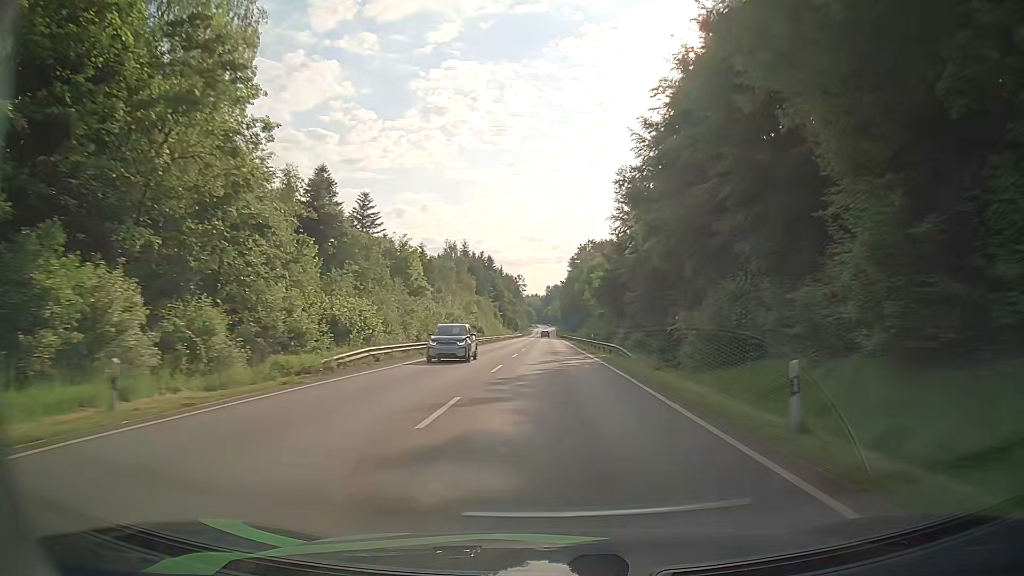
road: secondary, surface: asphalt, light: Day
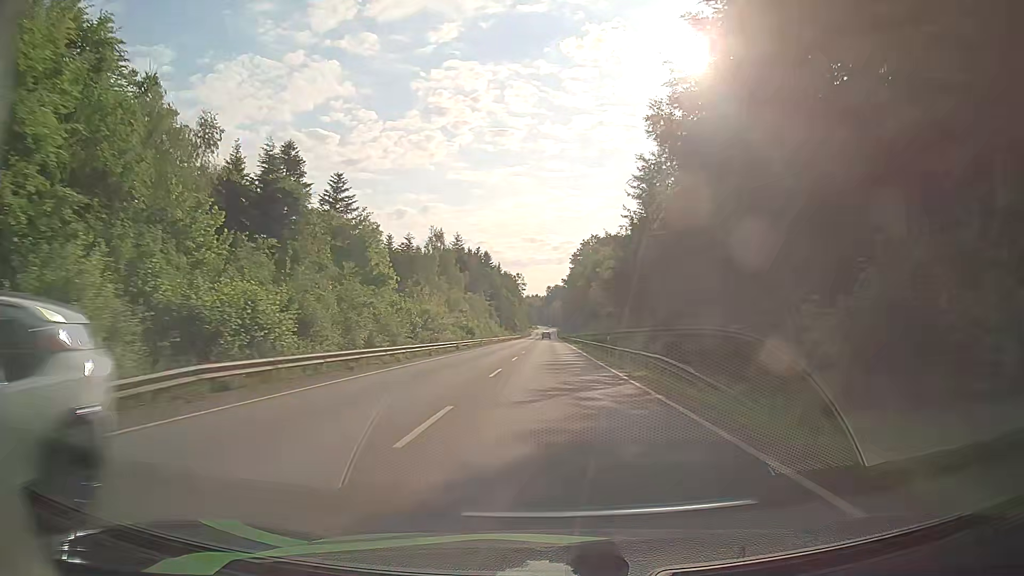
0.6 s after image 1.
(-0.2, +13.6) m; -1°
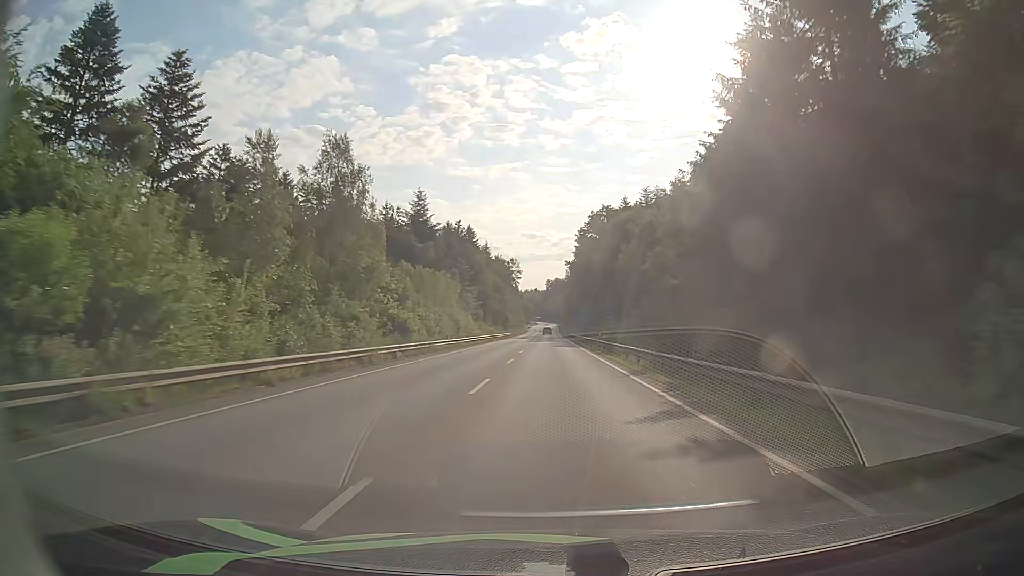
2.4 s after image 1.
(0.0, +42.3) m; 0°
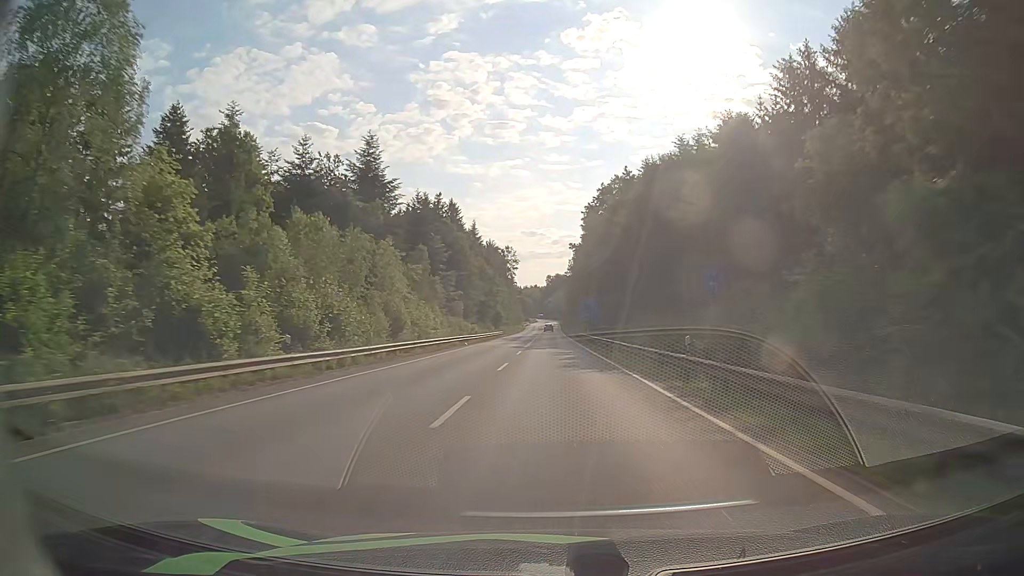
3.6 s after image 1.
(-0.1, +29.4) m; 0°
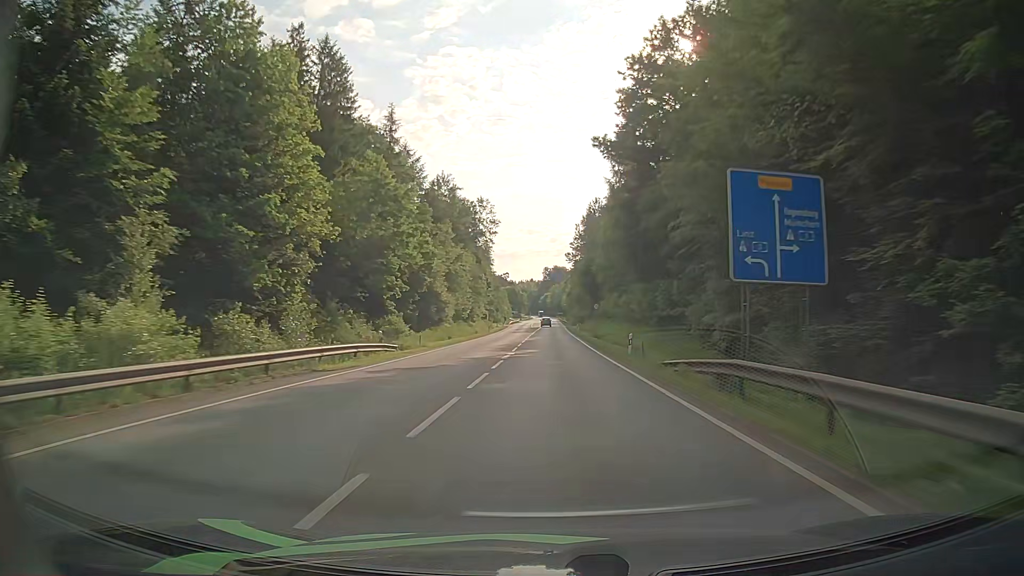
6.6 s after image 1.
(+0.2, +73.7) m; 0°
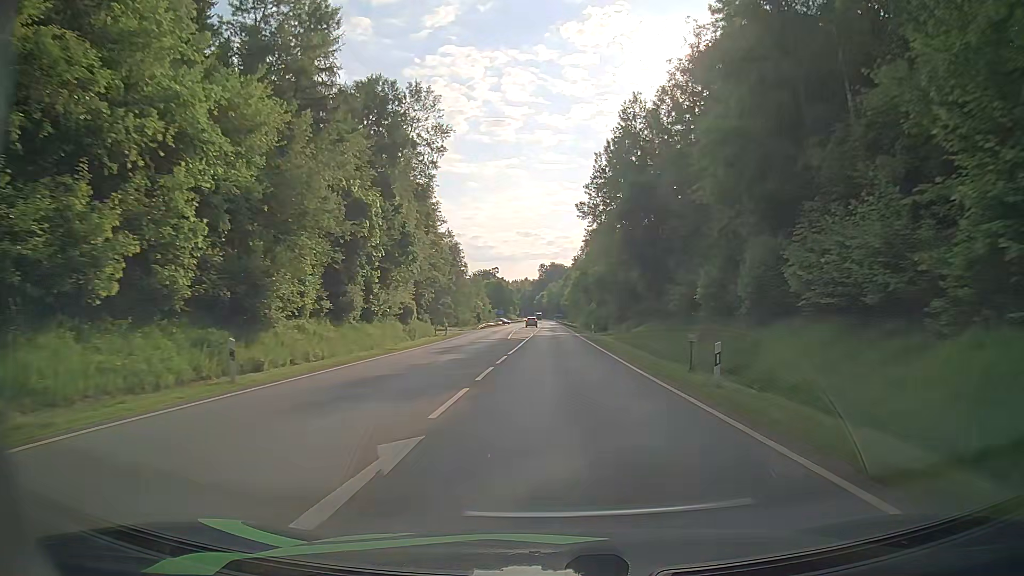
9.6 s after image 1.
(-0.1, +64.2) m; 0°
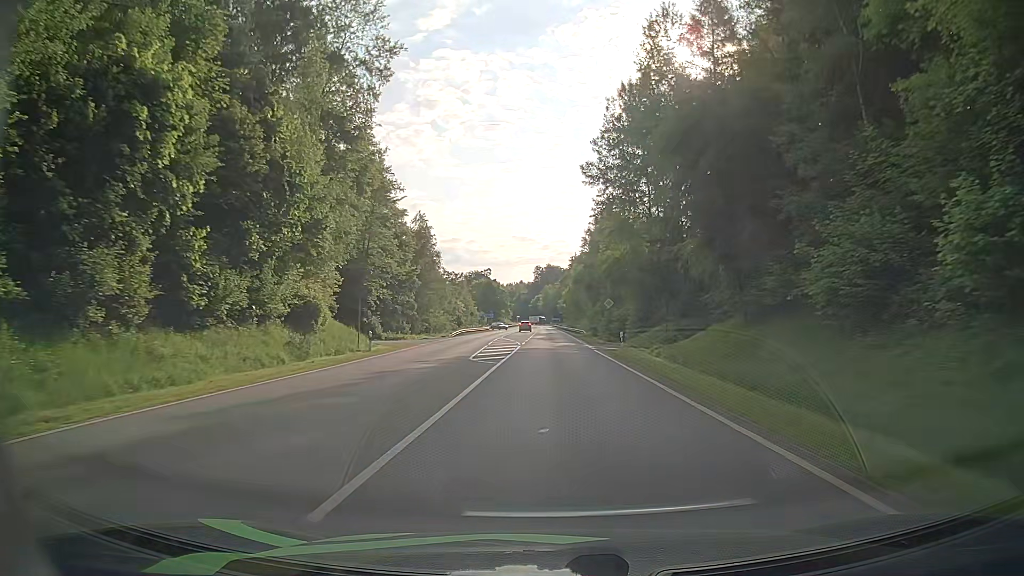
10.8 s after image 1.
(0.0, +22.2) m; 0°
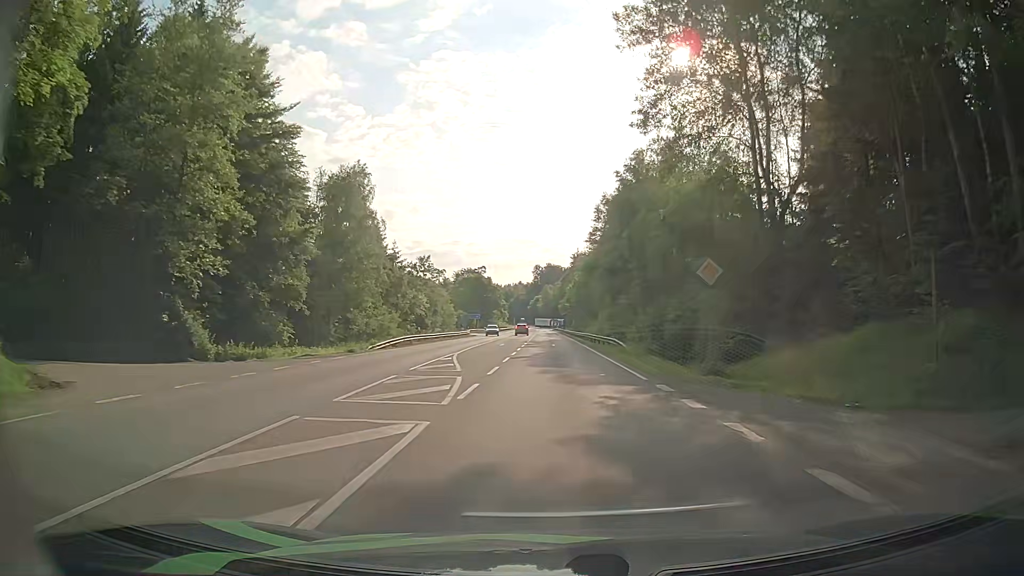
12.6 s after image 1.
(+0.2, +31.0) m; +1°
(0, +10) (0, +20) (0, +30) (0, +40) (0, +50) (0, +60) (0, +70) (0, +80) (-1, +90) (-1, +100) m
